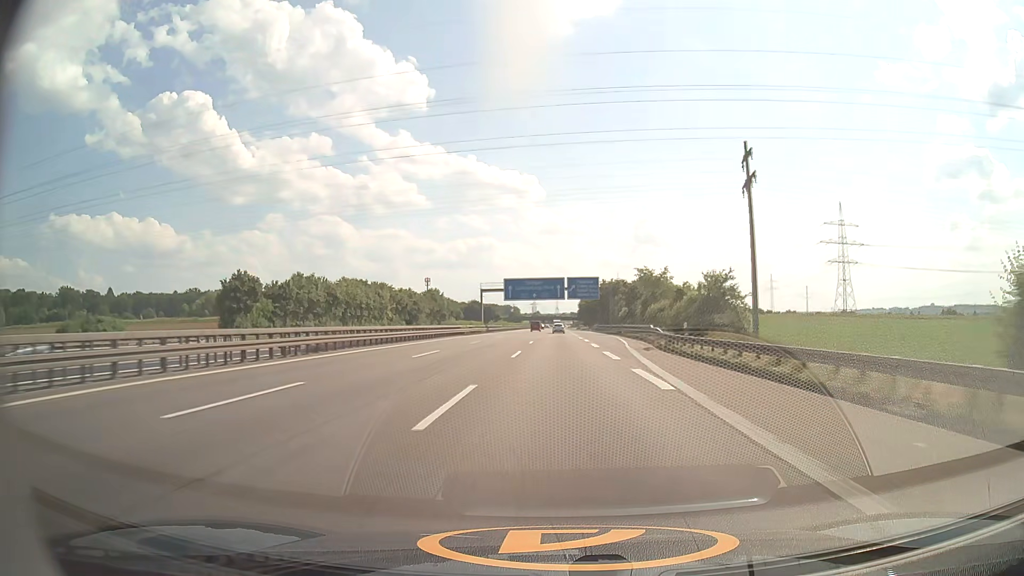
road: motorway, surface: asphalt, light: Day
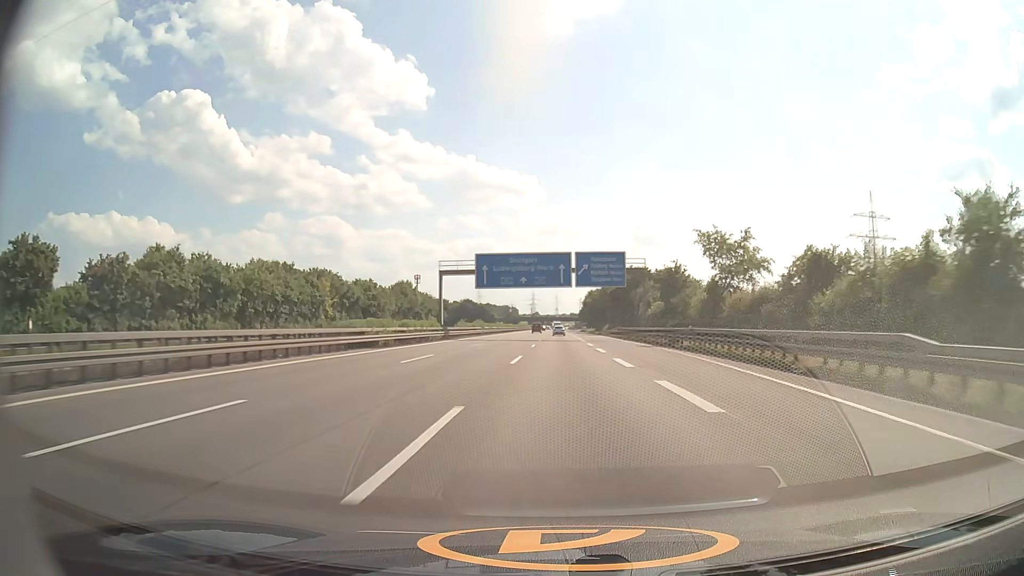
(-0.1, +38.8) m; 0°
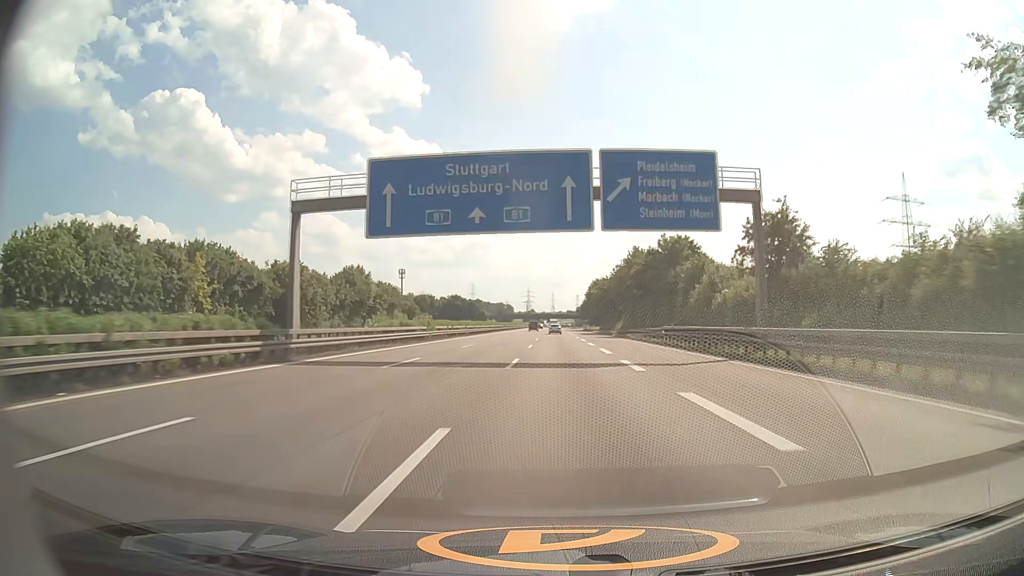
(+0.1, +38.9) m; 0°
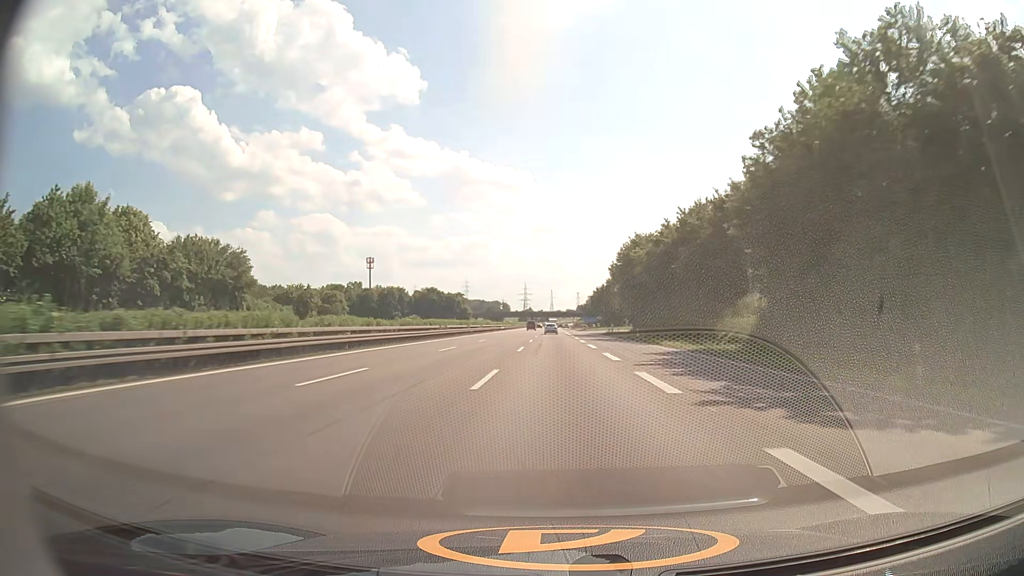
(+0.3, +78.2) m; 0°
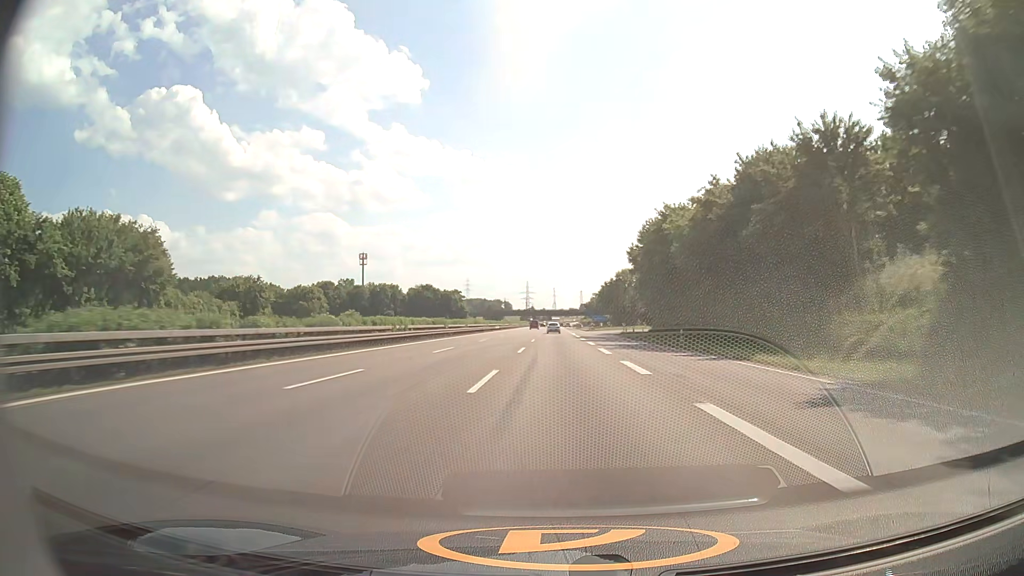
(0.0, +19.6) m; 0°
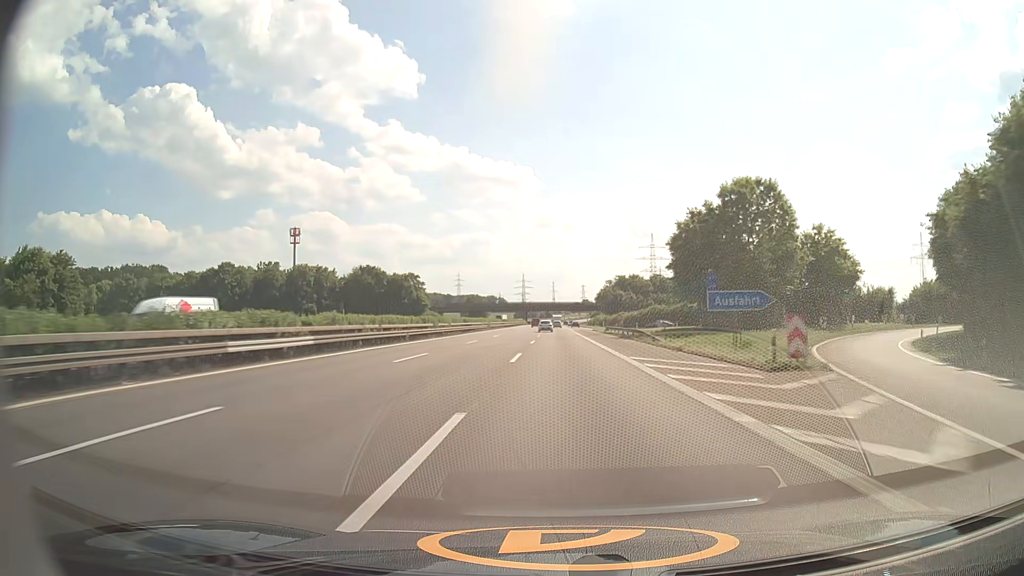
(-0.1, +98.3) m; 0°
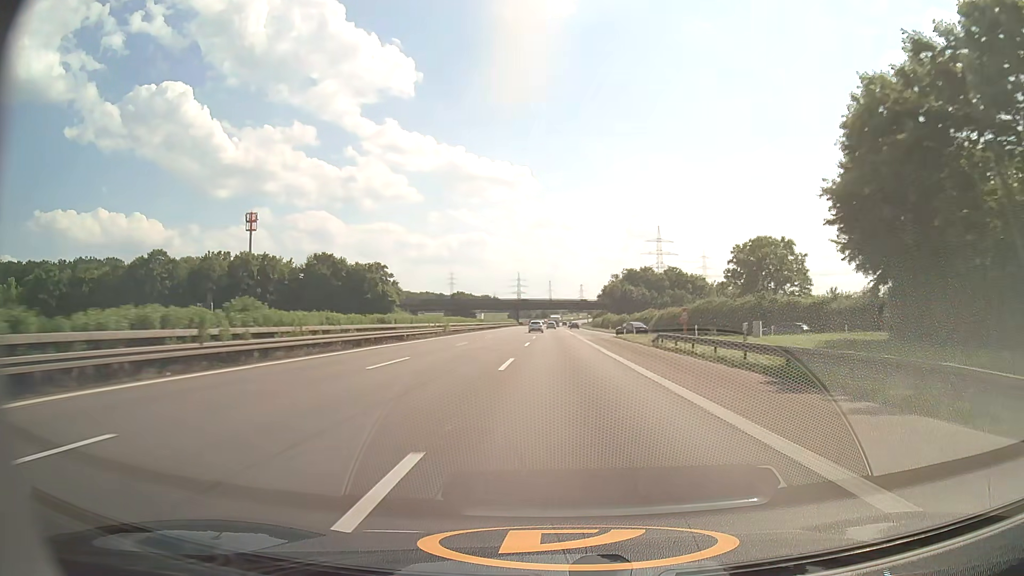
(0.0, +39.2) m; 0°
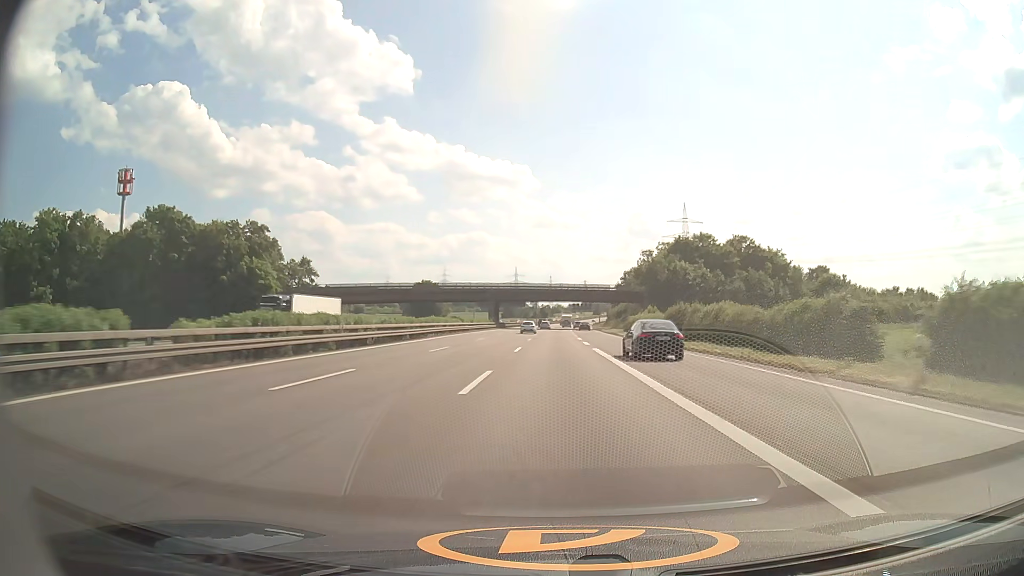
(+0.2, +78.3) m; 0°
(0, +10) (0, +20) (0, +30) (0, +40) (0, +50) (0, +60) (0, +70) (0, +80) (0, +90) (0, +100) m
